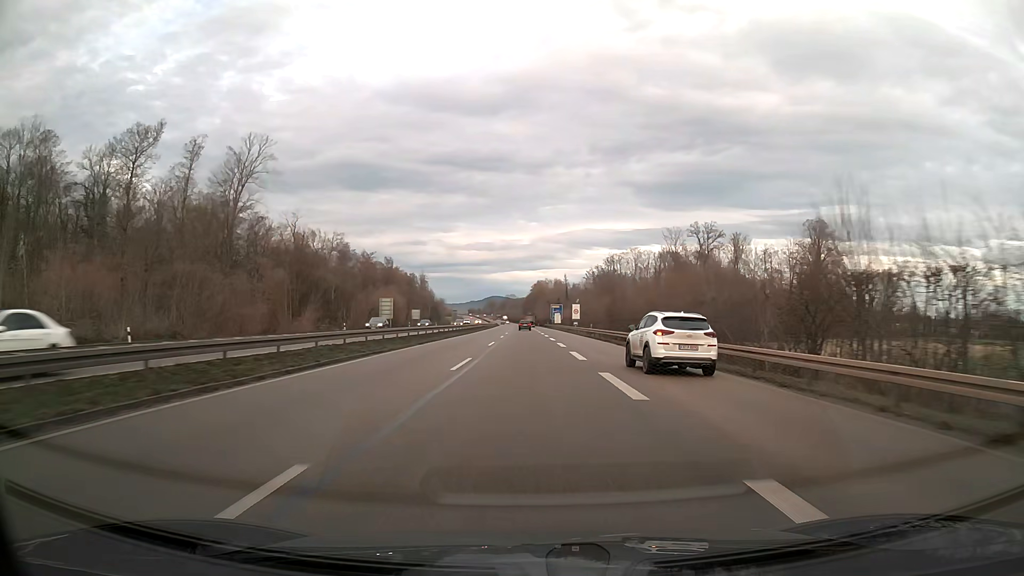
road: trunk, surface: asphalt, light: Day
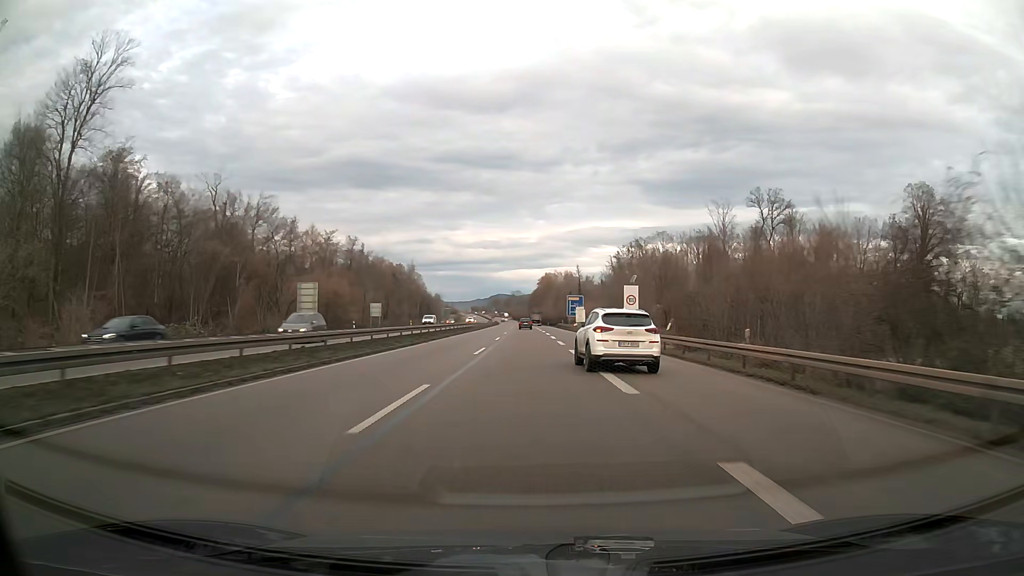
(-0.2, +47.3) m; -1°
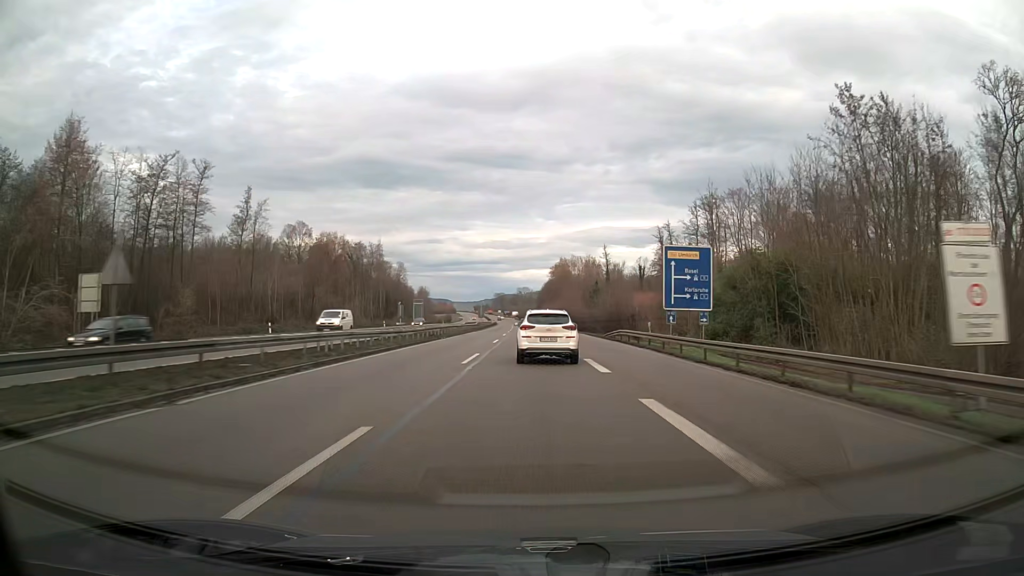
(-0.5, +79.0) m; -1°
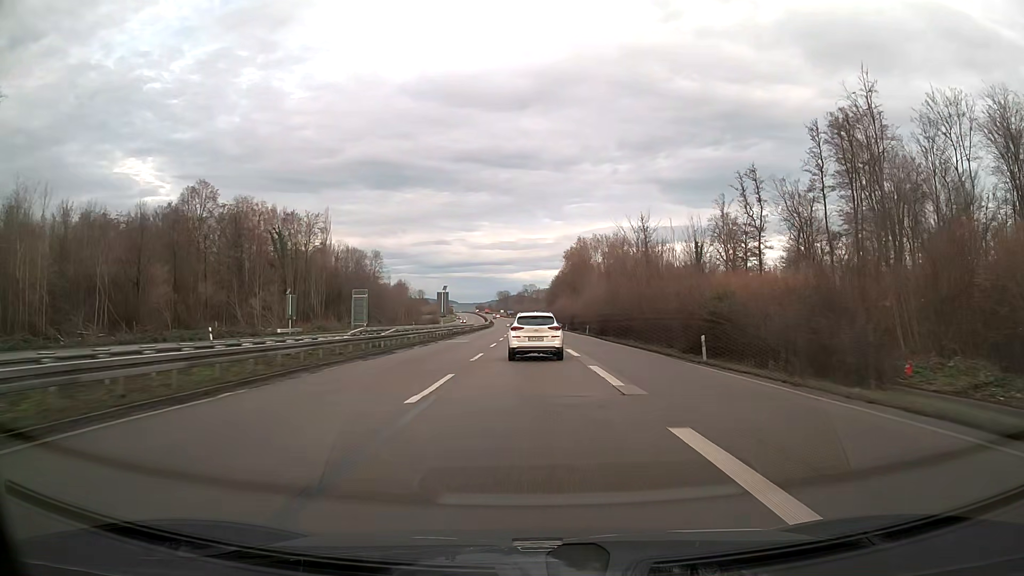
(-0.3, +63.3) m; -1°
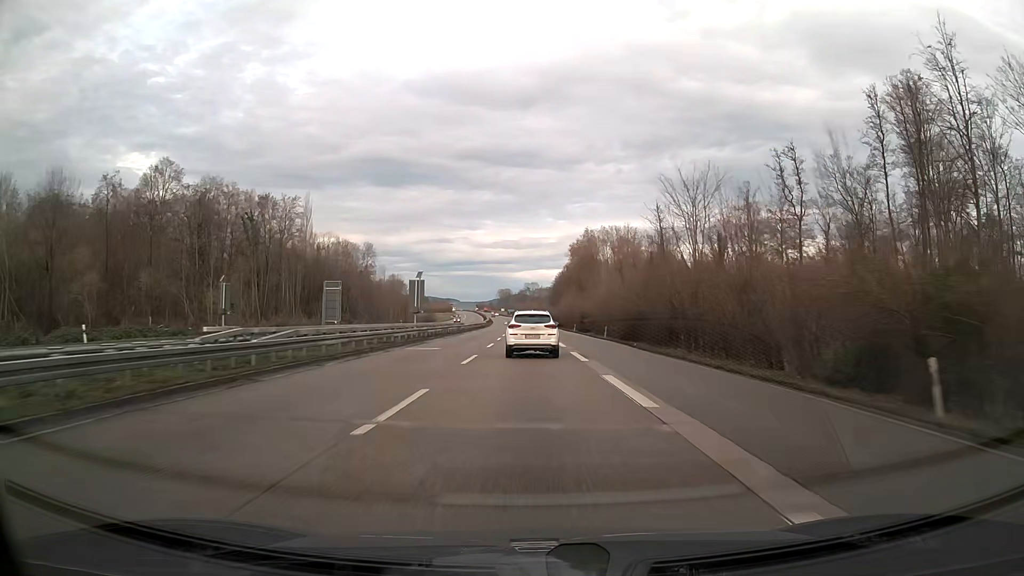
(0.0, +15.8) m; 0°
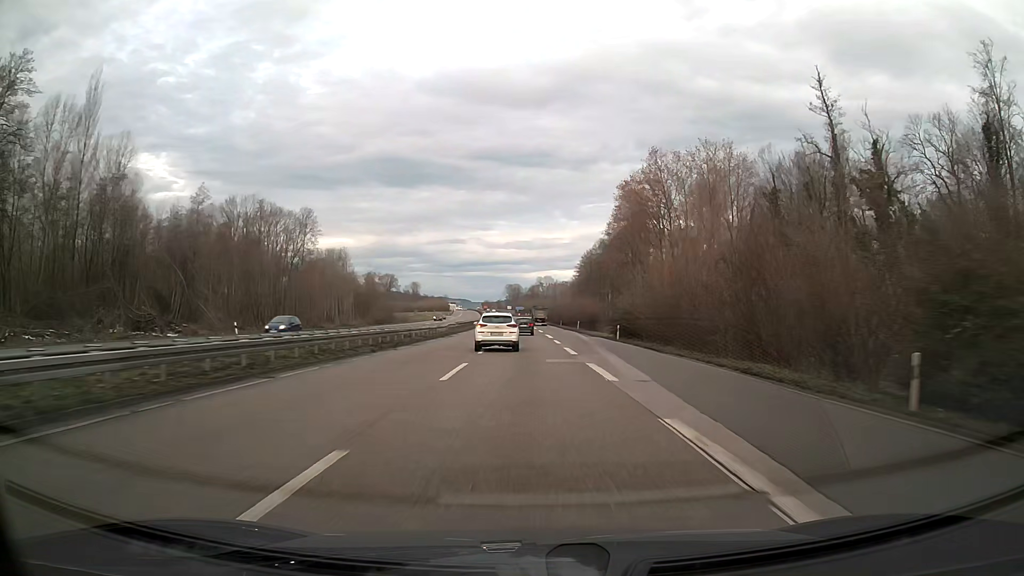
(-0.7, +79.2) m; -1°
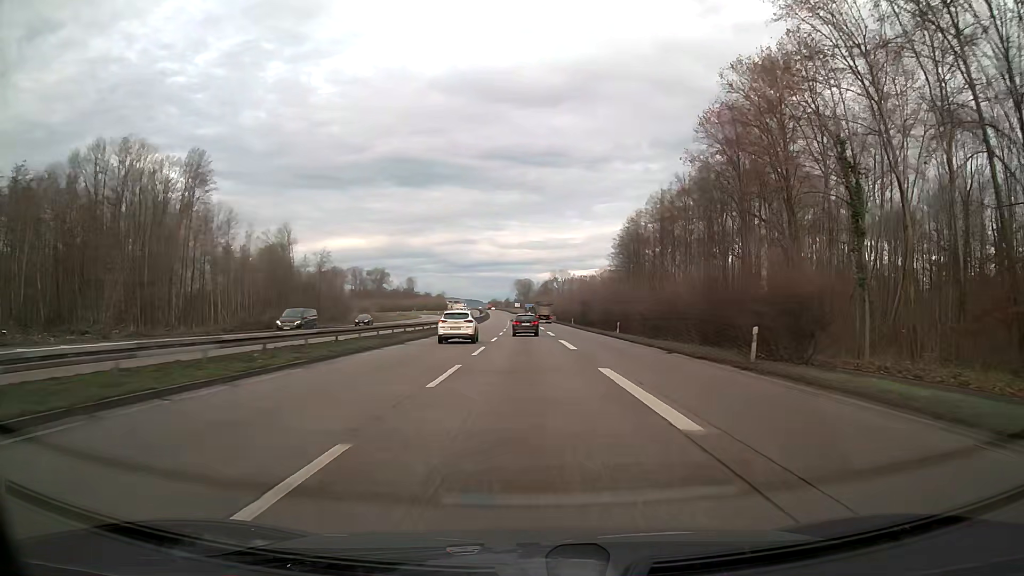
(-0.6, +62.7) m; -1°
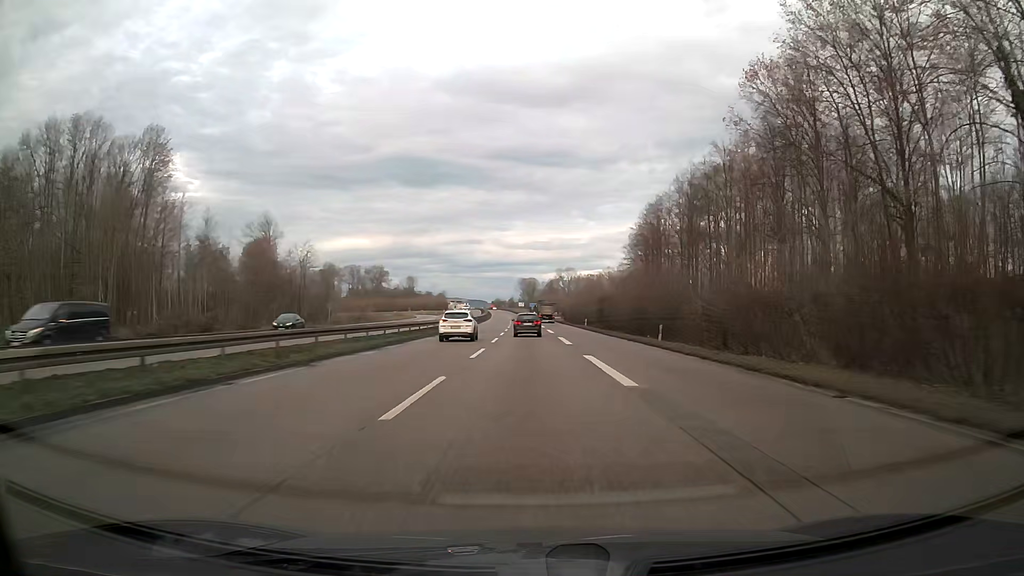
(0.0, +15.1) m; -1°
(0, +10) (0, +20) (-1, +30) (-1, +40) (-1, +50) (-2, +60) (-2, +70) (-3, +80) (-3, +90) (-4, +100) m
